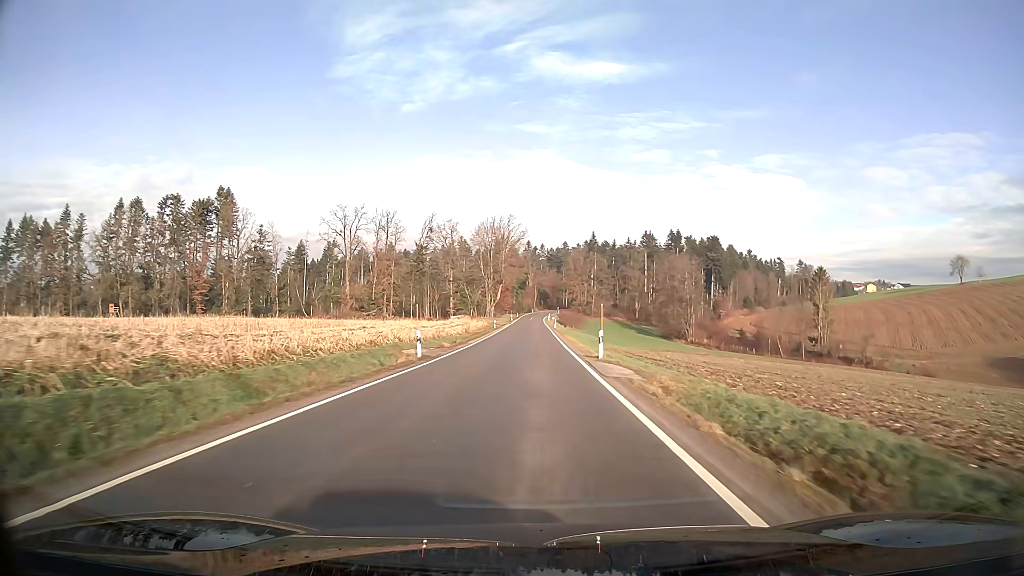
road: tertiary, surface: asphalt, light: Day
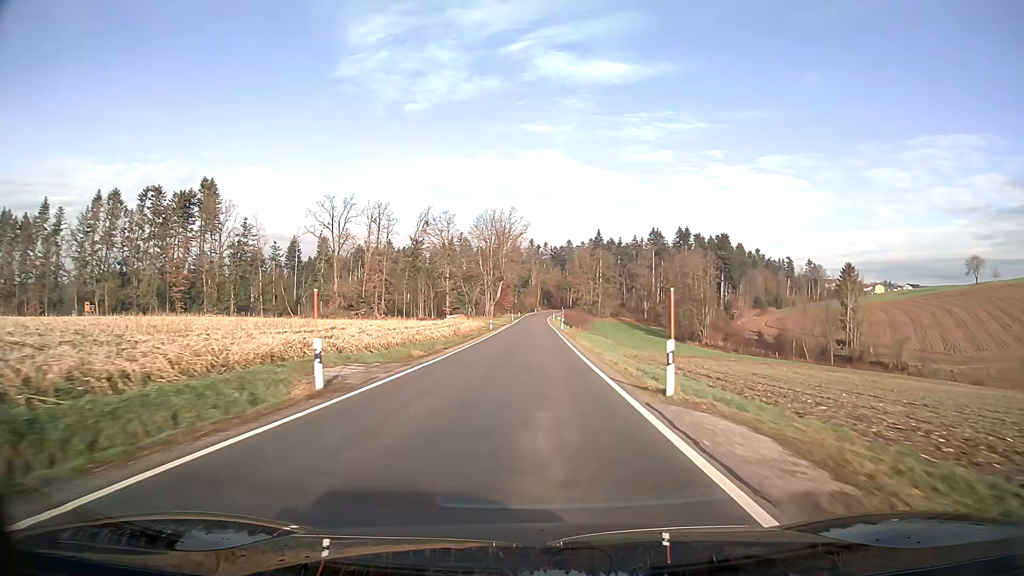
(0.0, +11.7) m; 0°
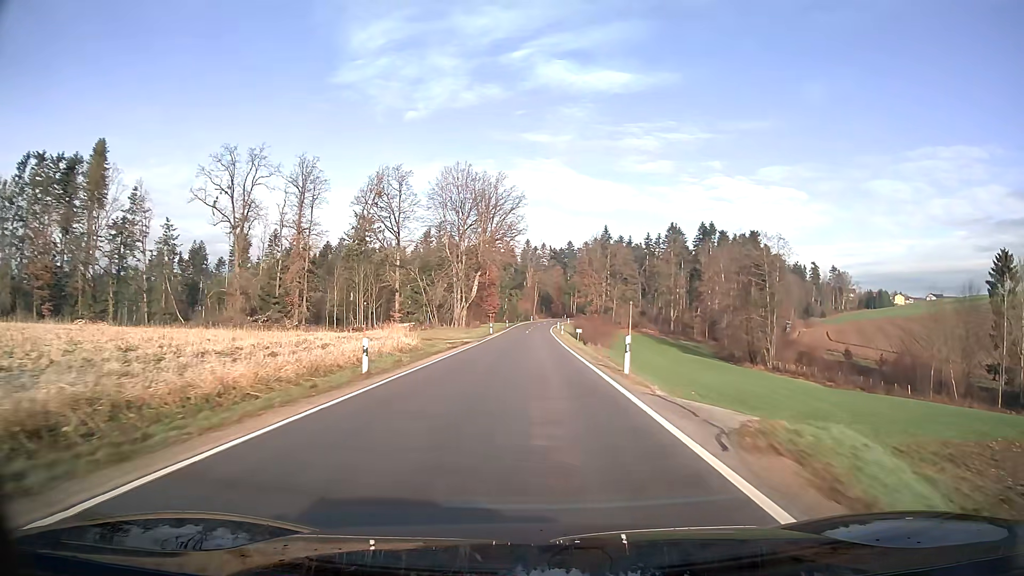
(+0.2, +47.9) m; 0°
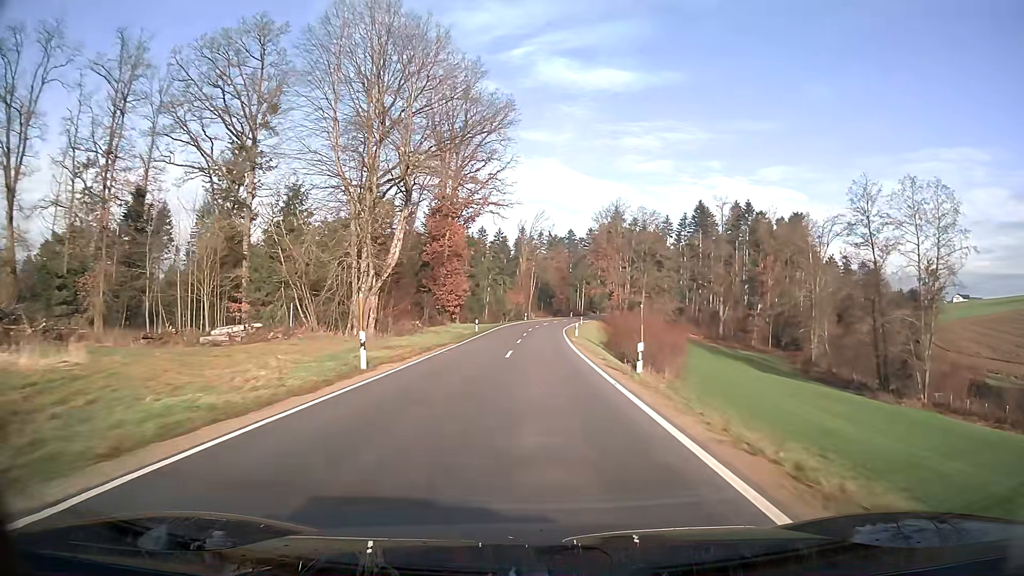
(+0.1, +48.4) m; +1°
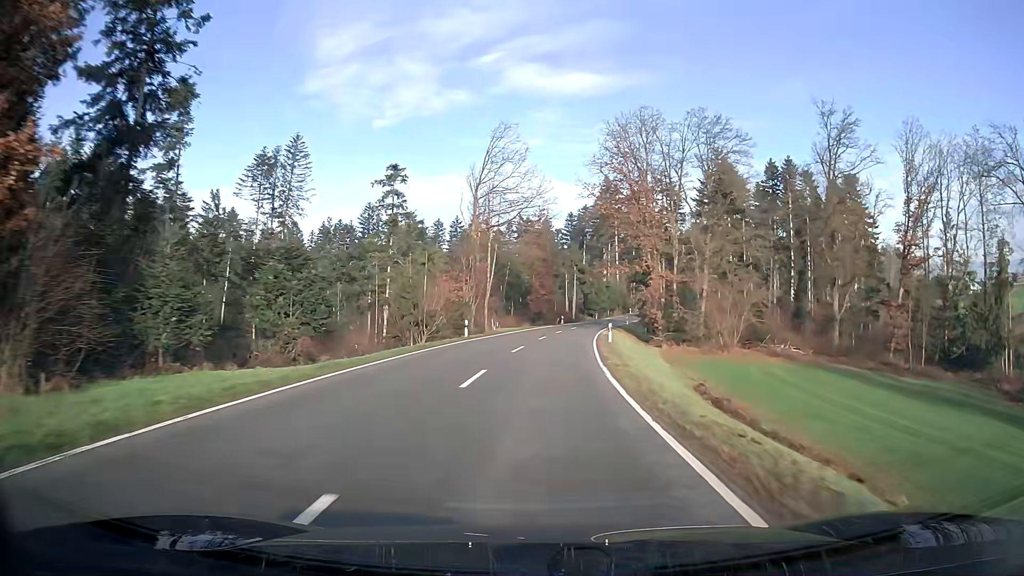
(+1.1, +57.2) m; +3°
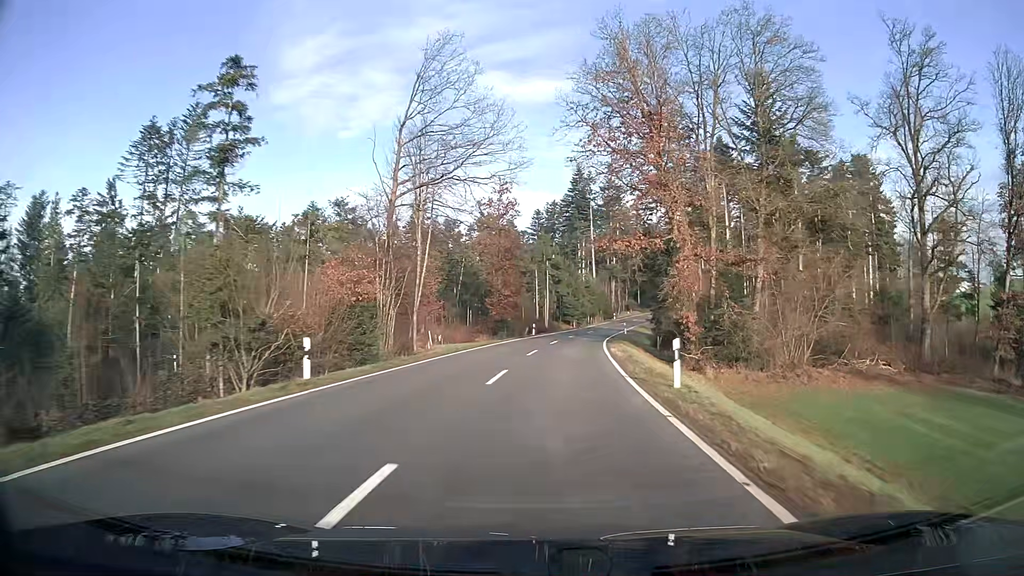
(+0.6, +22.7) m; +3°
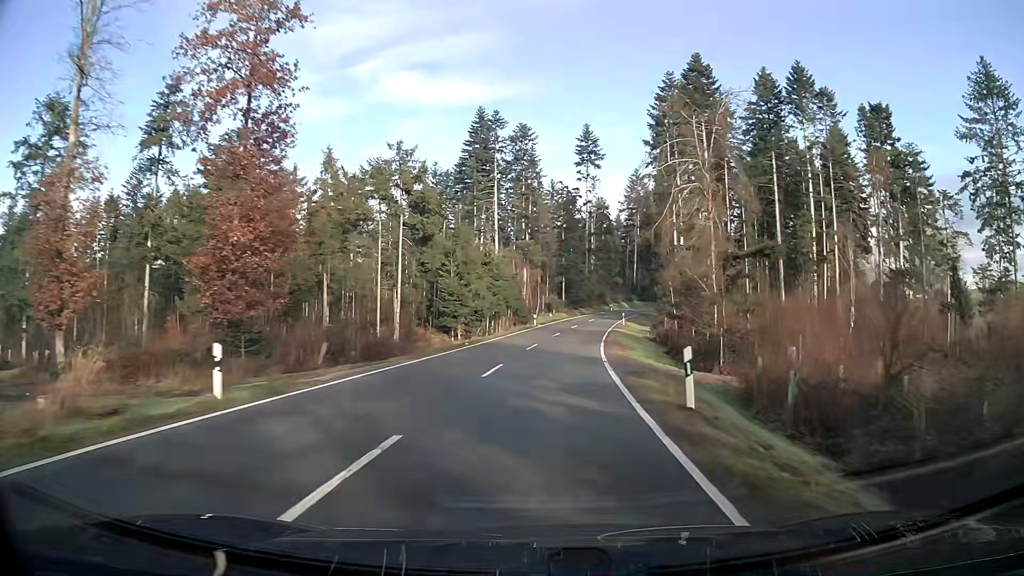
(+3.5, +45.7) m; +9°
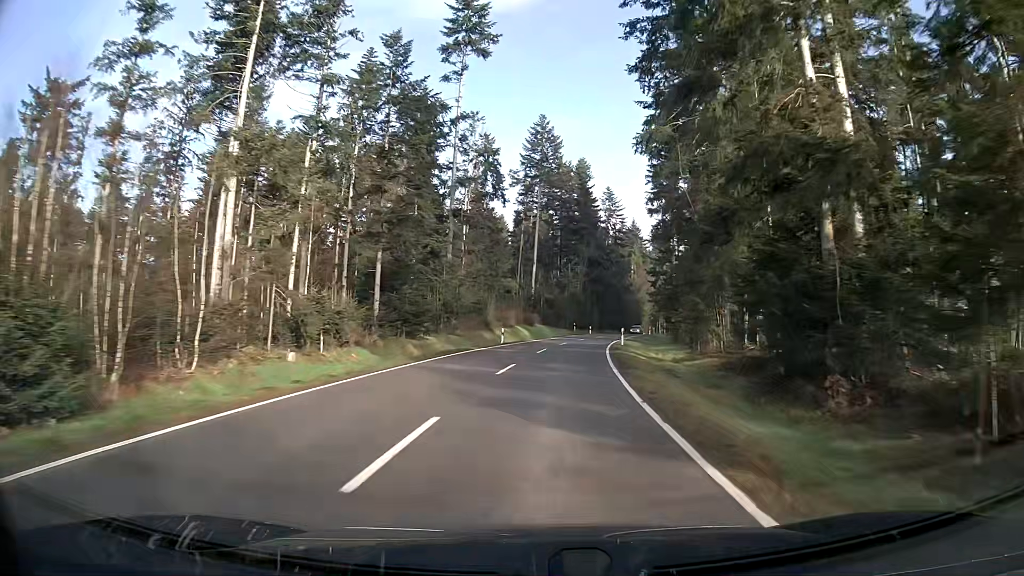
(+5.3, +58.1) m; +11°
